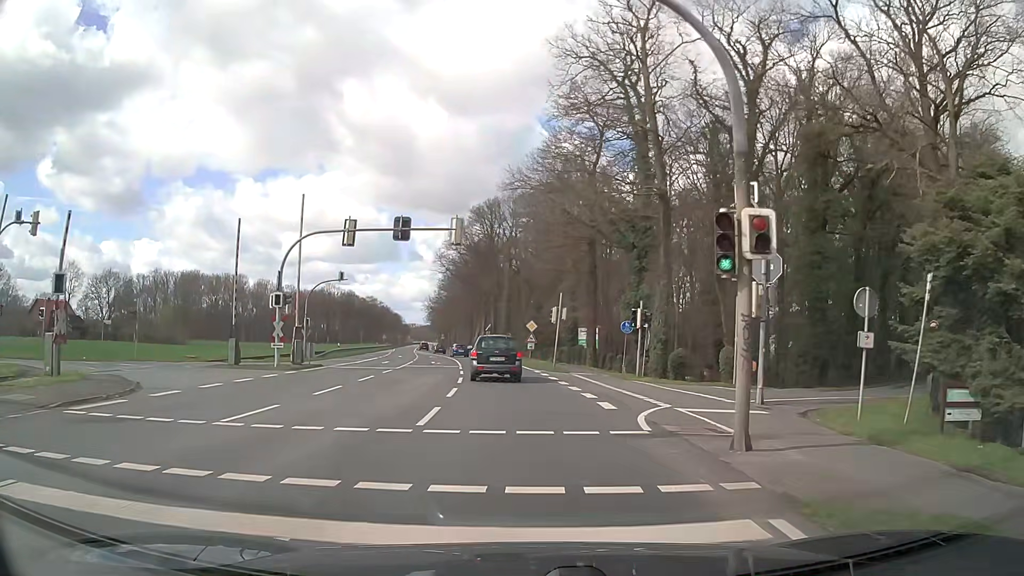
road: primary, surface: asphalt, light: Day
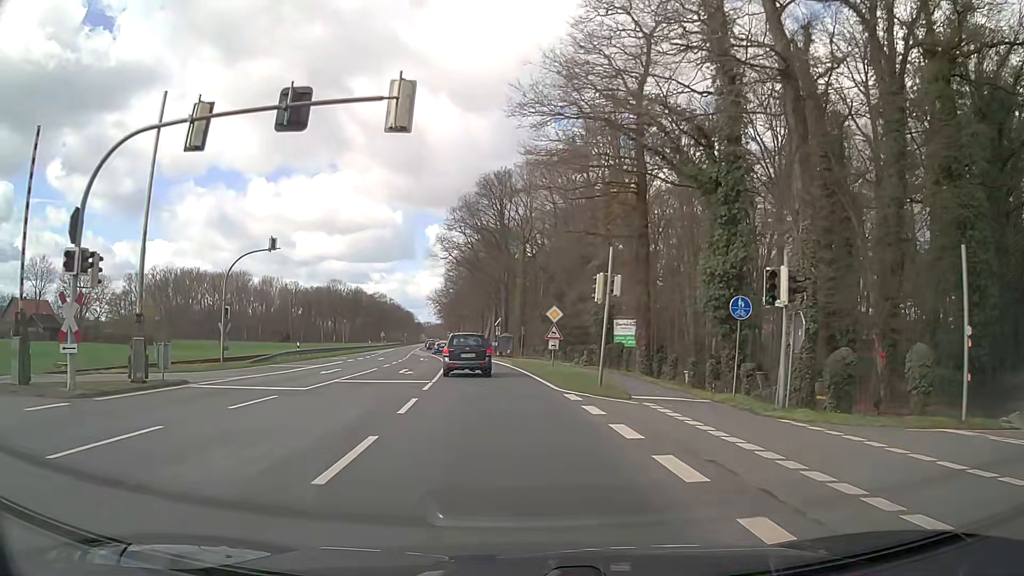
(0.0, +17.0) m; 0°
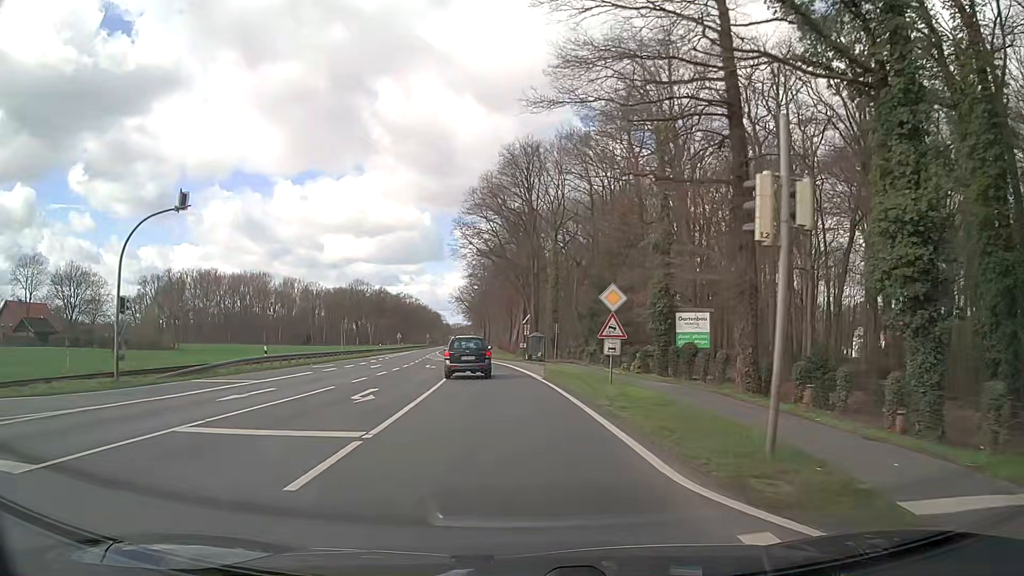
(-0.4, +12.5) m; -3°
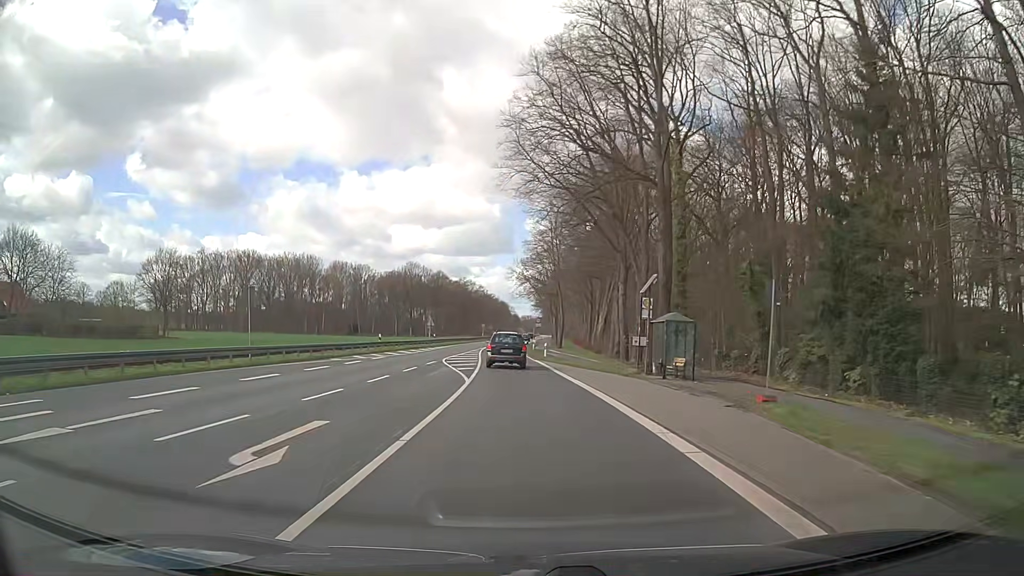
(-2.3, +35.3) m; -6°
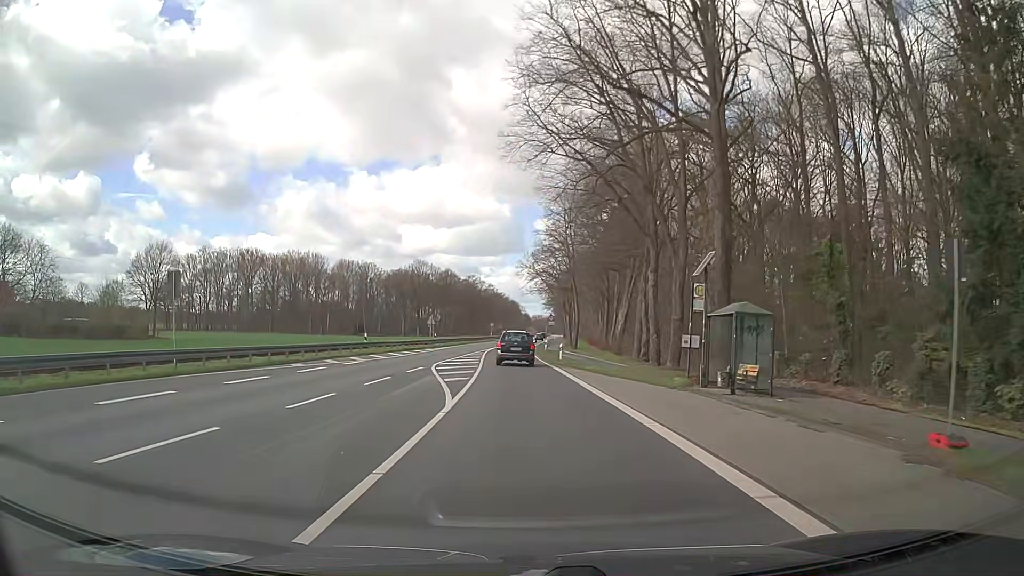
(-0.1, +7.9) m; -1°
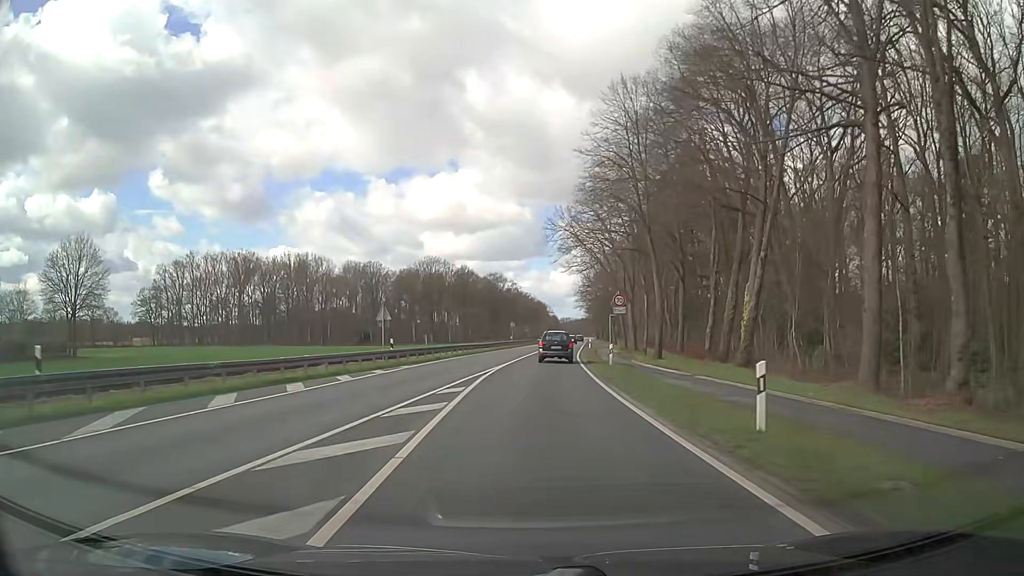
(-0.7, +33.2) m; -2°
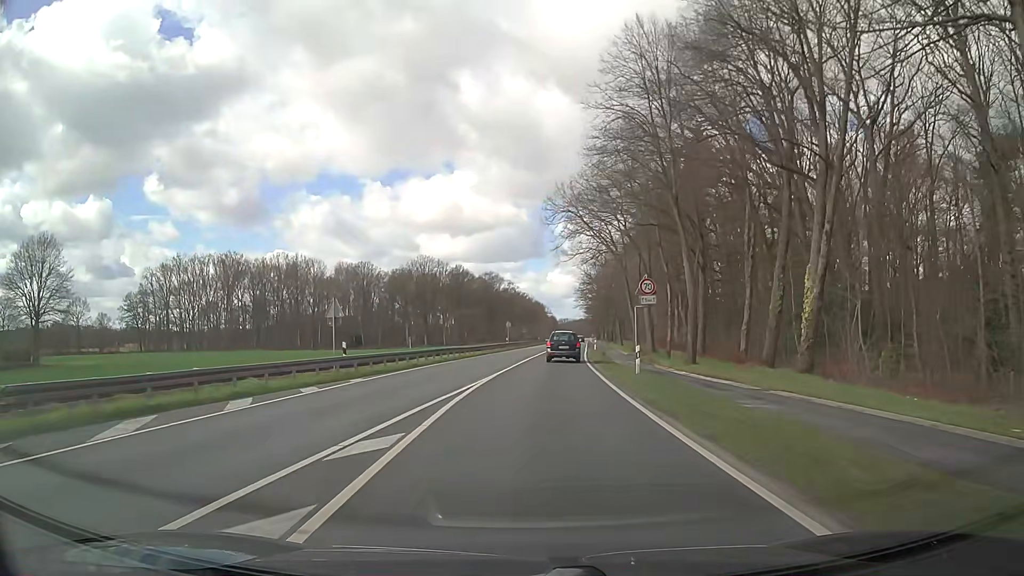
(-0.1, +8.7) m; 0°
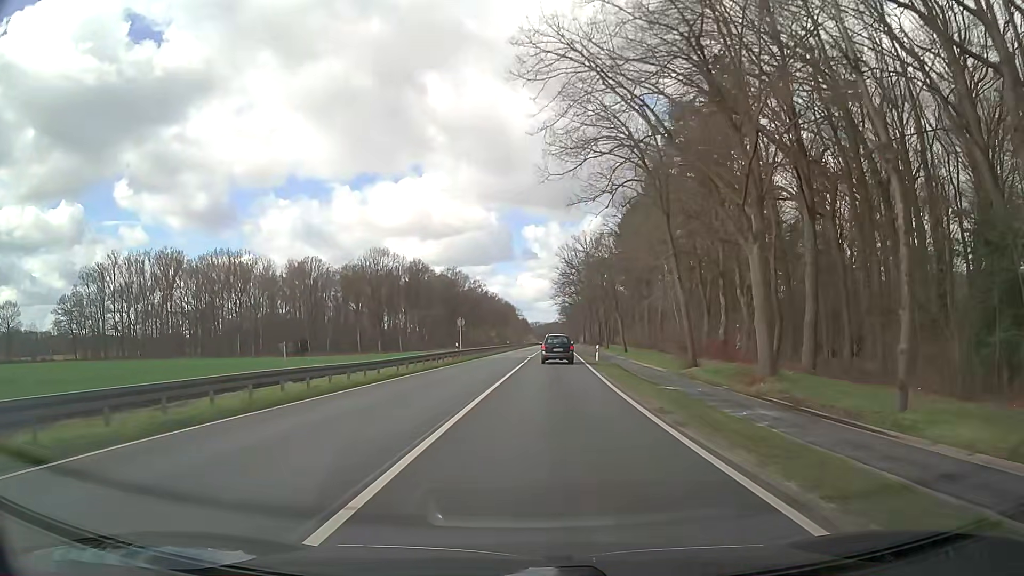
(+0.5, +27.4) m; +2°
(0, +10) (0, +20) (+1, +30) (+1, +40) (+2, +50) (+2, +60) (+3, +70) (+3, +80) (+4, +90) (+4, +100) m
